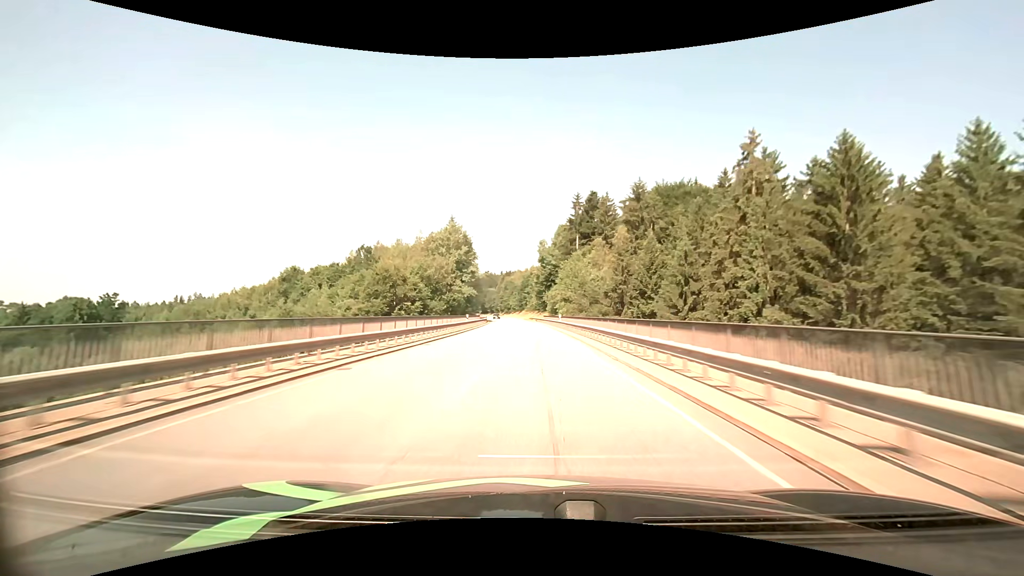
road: primary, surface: asphalt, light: Day
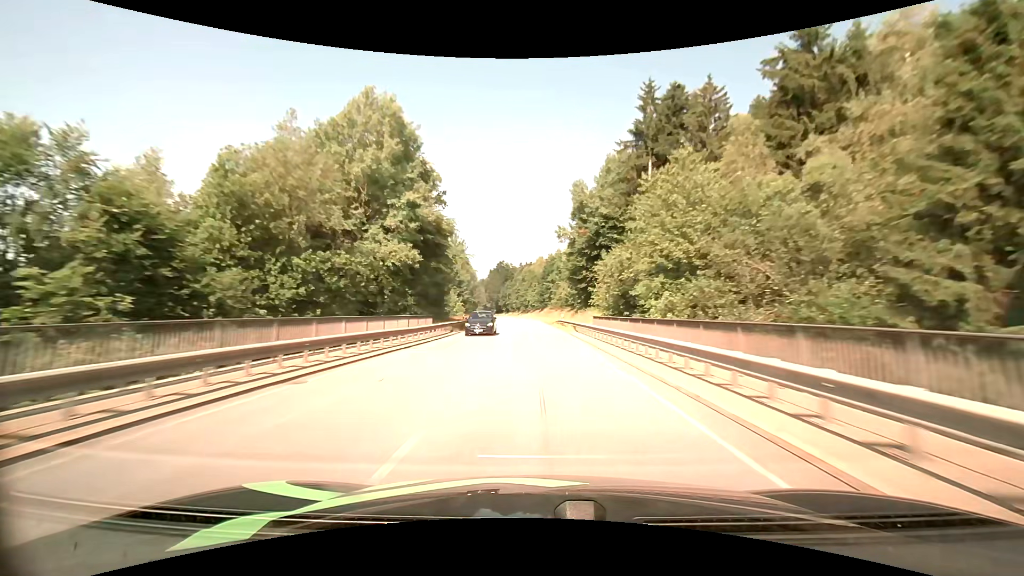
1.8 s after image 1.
(-1.3, +53.1) m; -3°
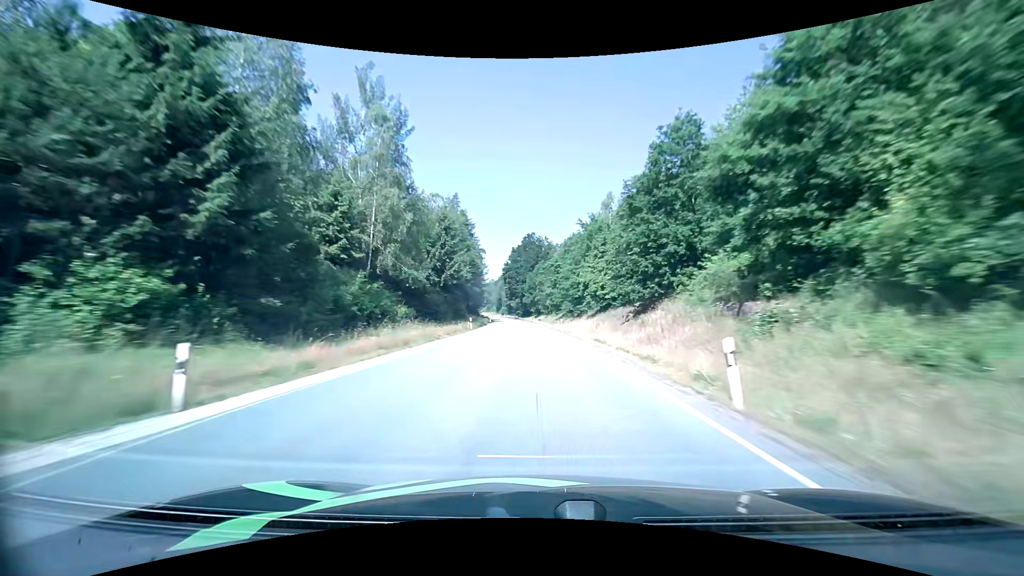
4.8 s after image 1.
(-3.4, +86.8) m; -4°
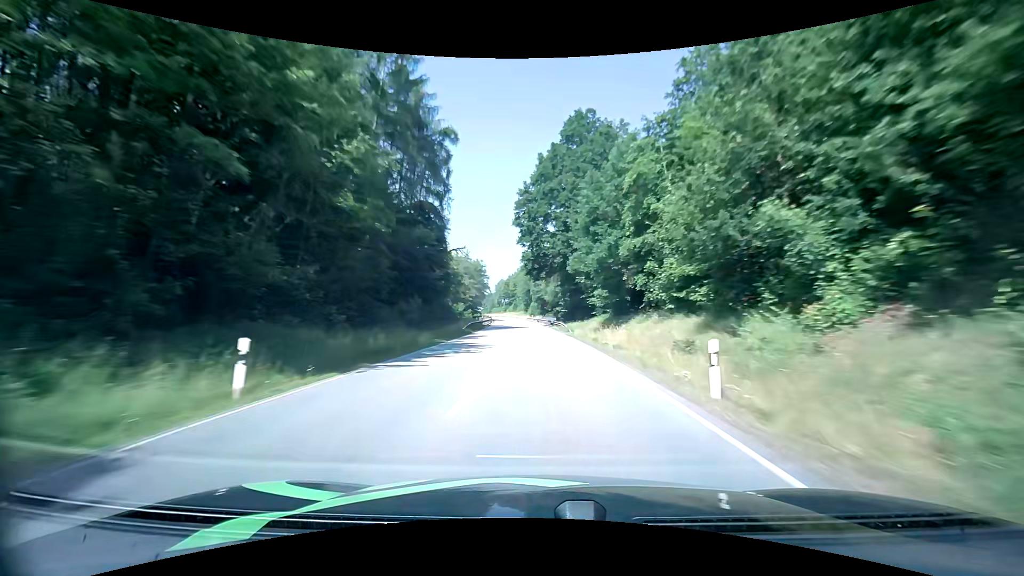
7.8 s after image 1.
(-3.1, +86.9) m; -5°
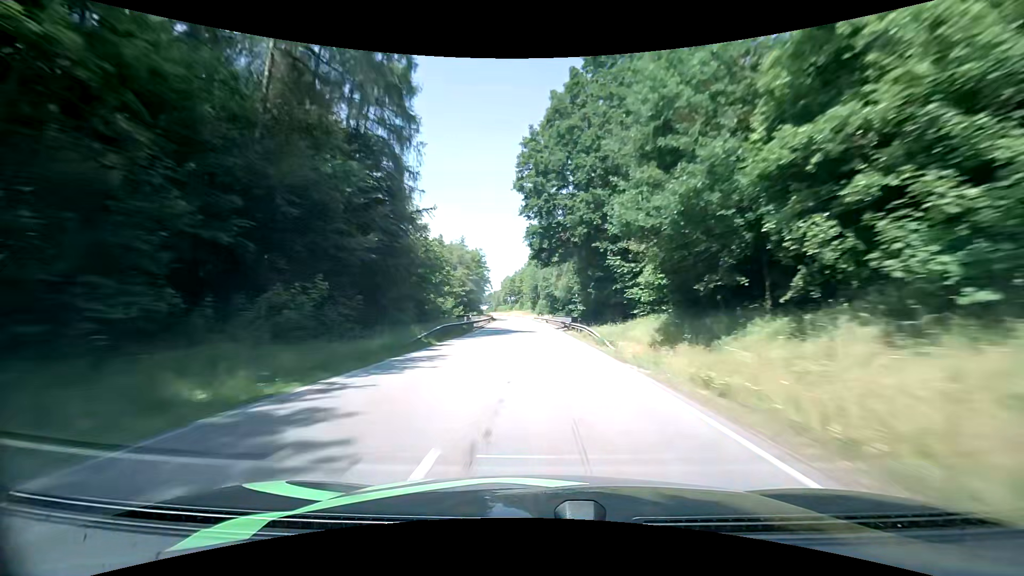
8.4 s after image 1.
(-0.1, +17.3) m; -1°
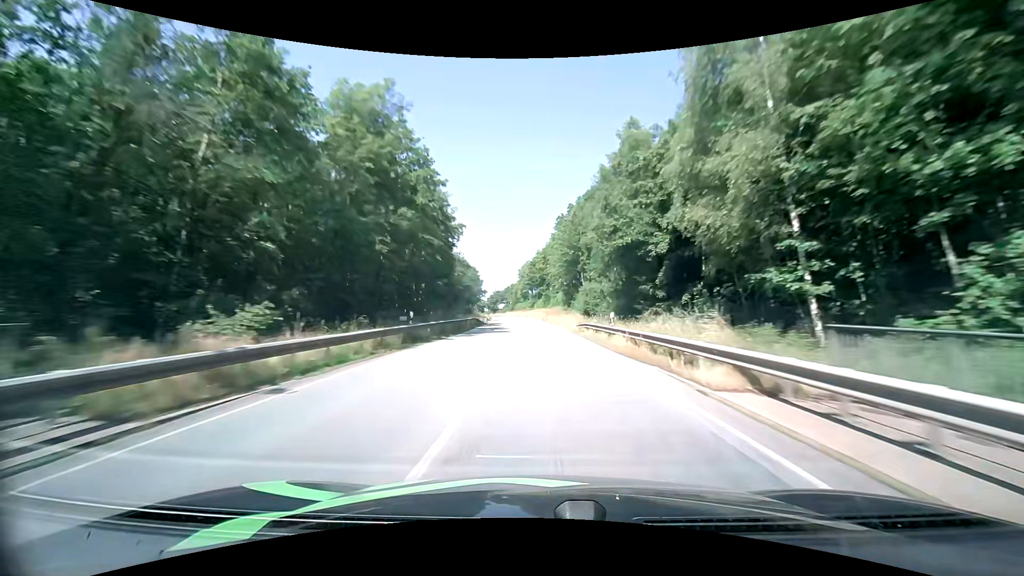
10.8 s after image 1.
(-1.7, +68.4) m; -3°
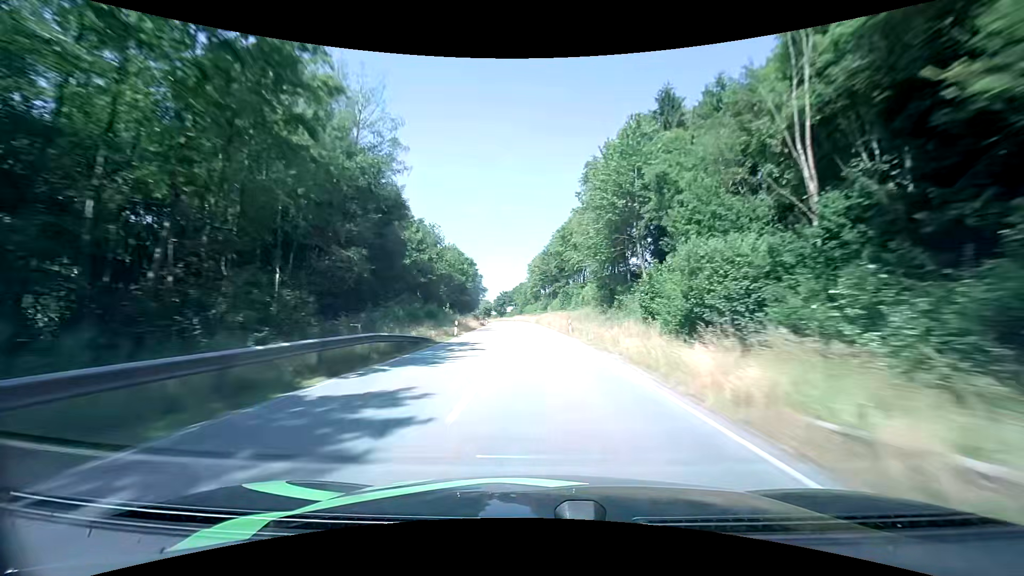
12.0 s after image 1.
(-0.5, +33.6) m; -2°
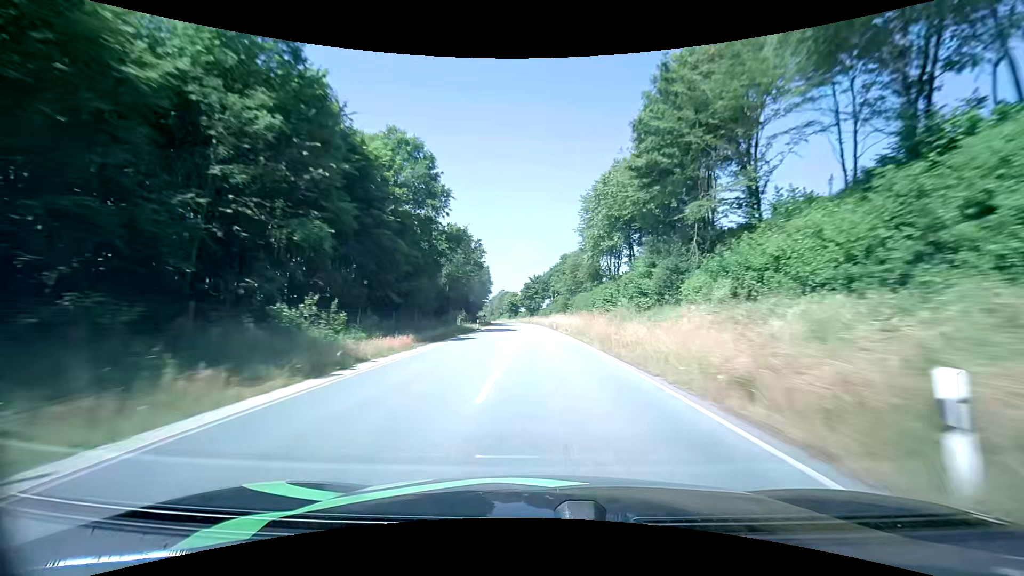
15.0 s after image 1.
(-3.2, +81.9) m; -4°
(0, +10) (0, +20) (0, +30) (-1, +40) (-1, +50) (-2, +60) (-2, +70) (-3, +80) (-4, +90) (-4, +100) m
